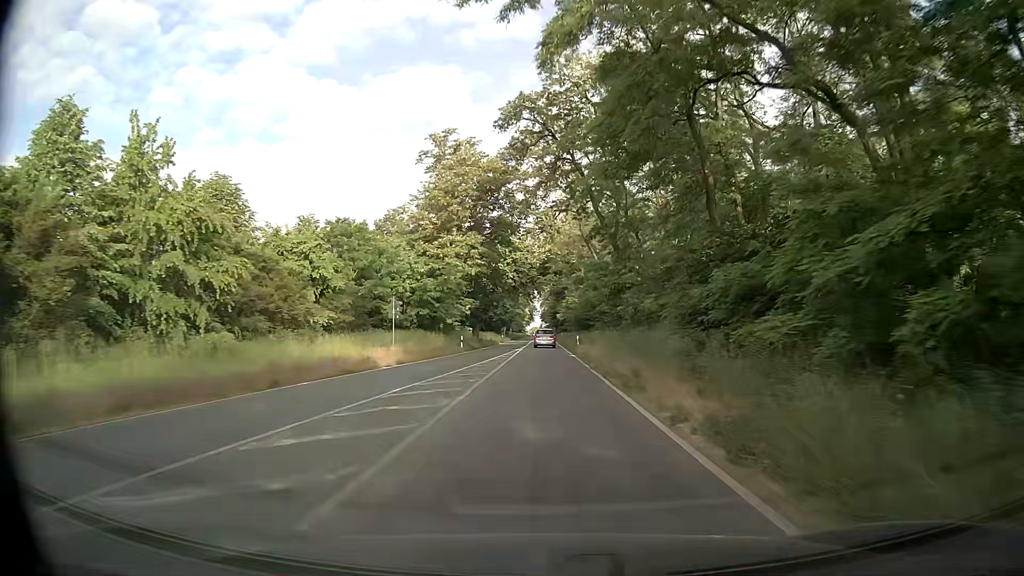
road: primary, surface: asphalt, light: Day
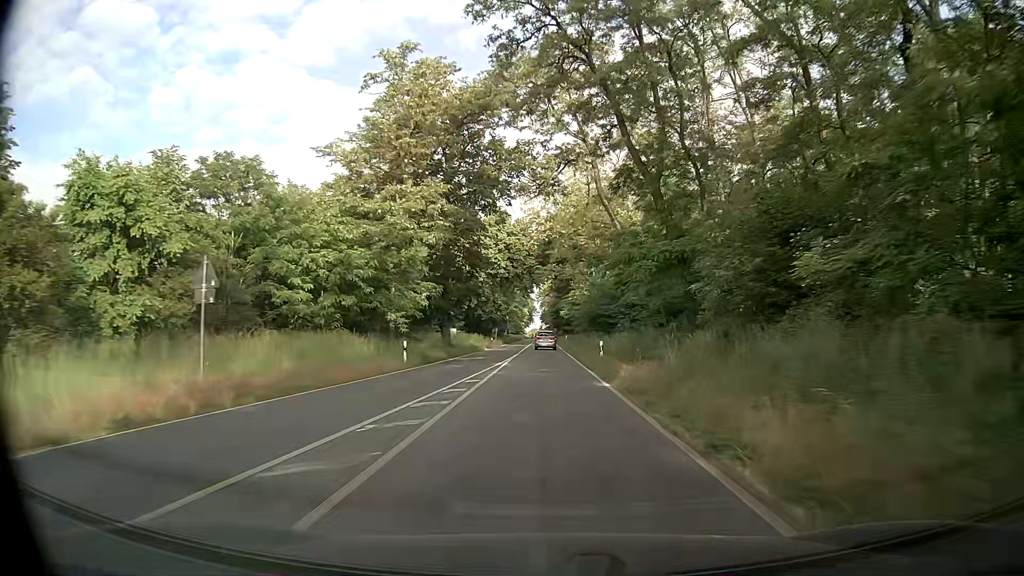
(0.0, +20.2) m; 0°
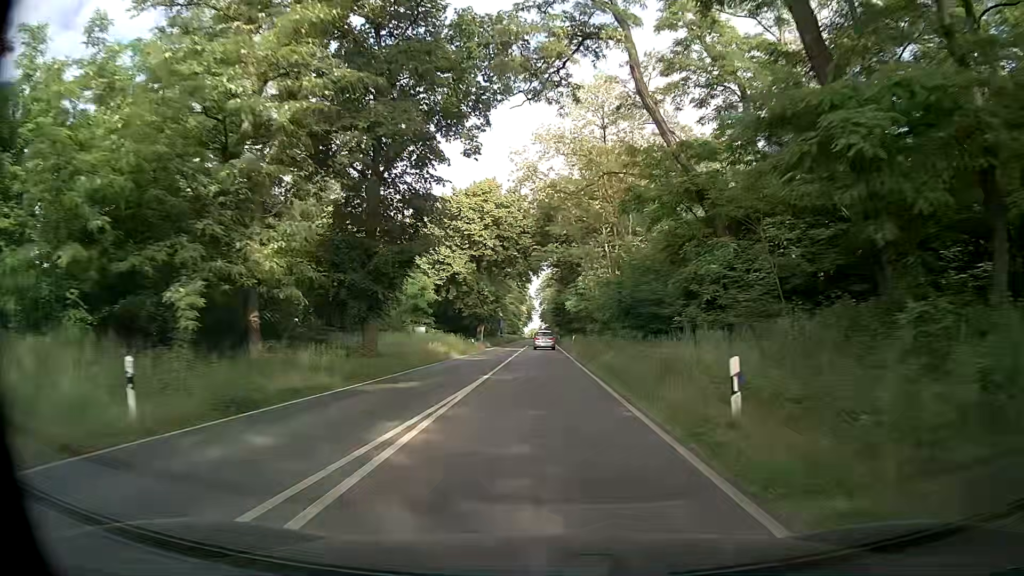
(+0.1, +20.4) m; +1°
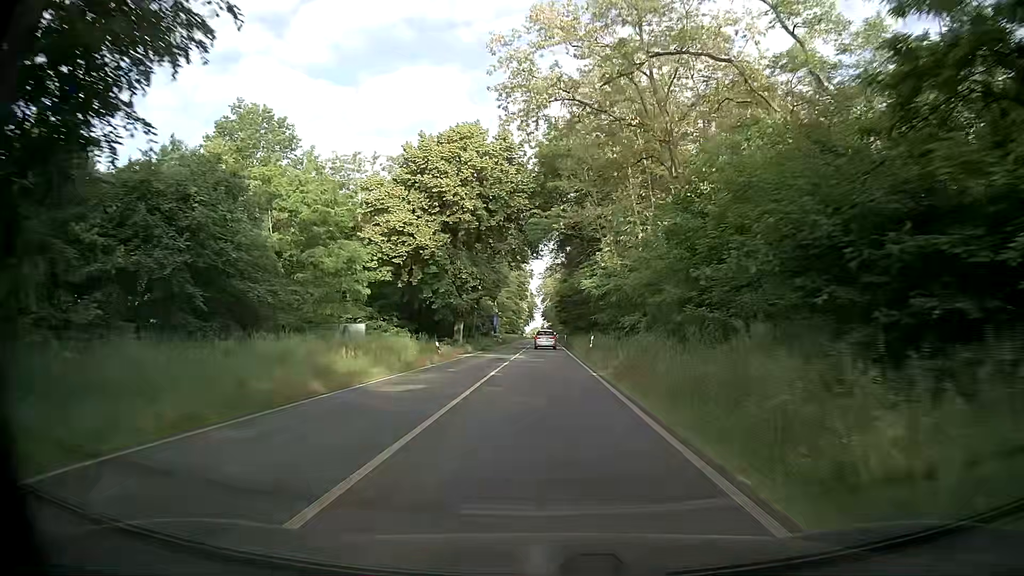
(-0.1, +20.6) m; 0°
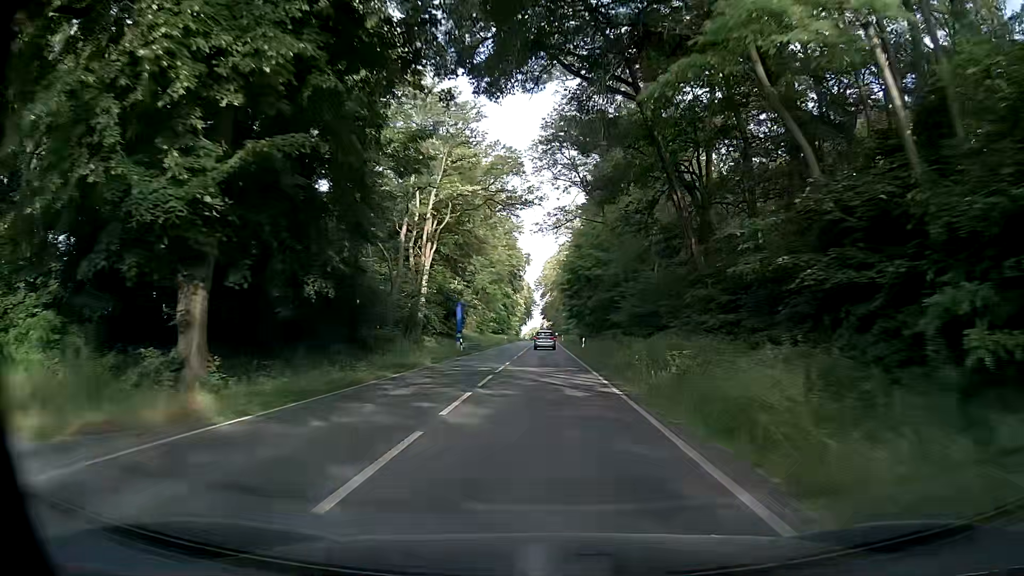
(-0.6, +41.6) m; -2°
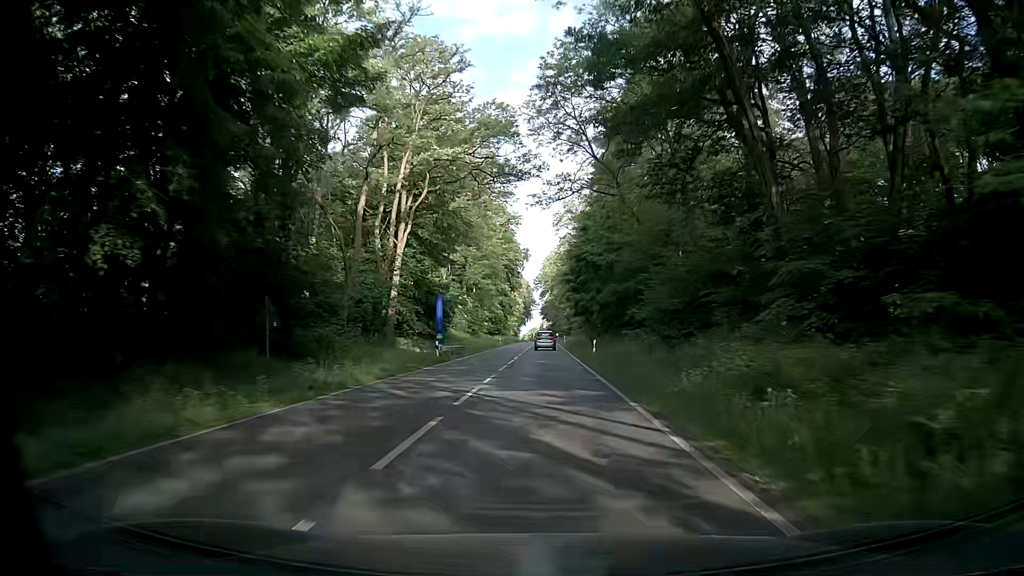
(+0.2, +10.5) m; +1°
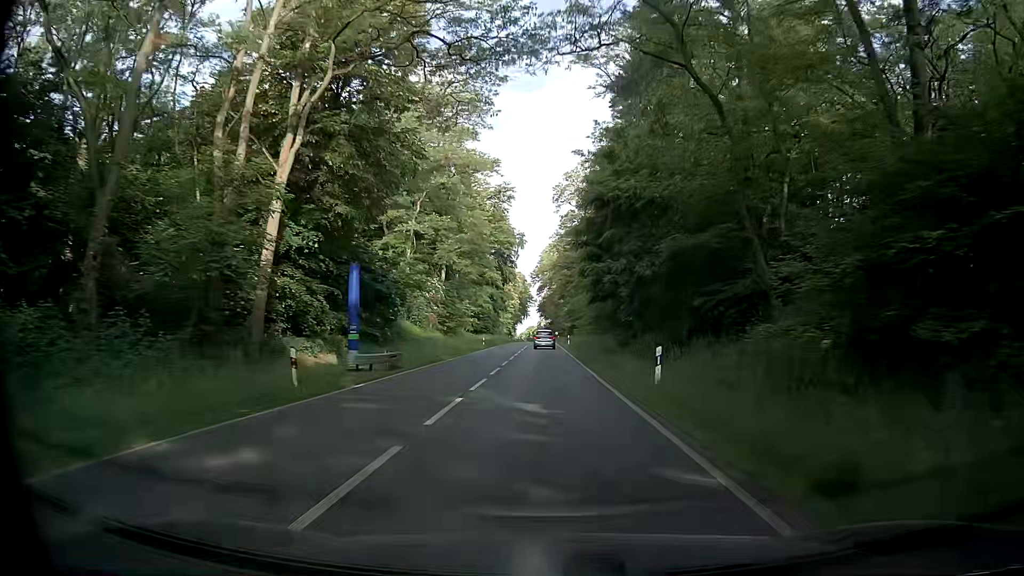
(-0.1, +21.1) m; 0°
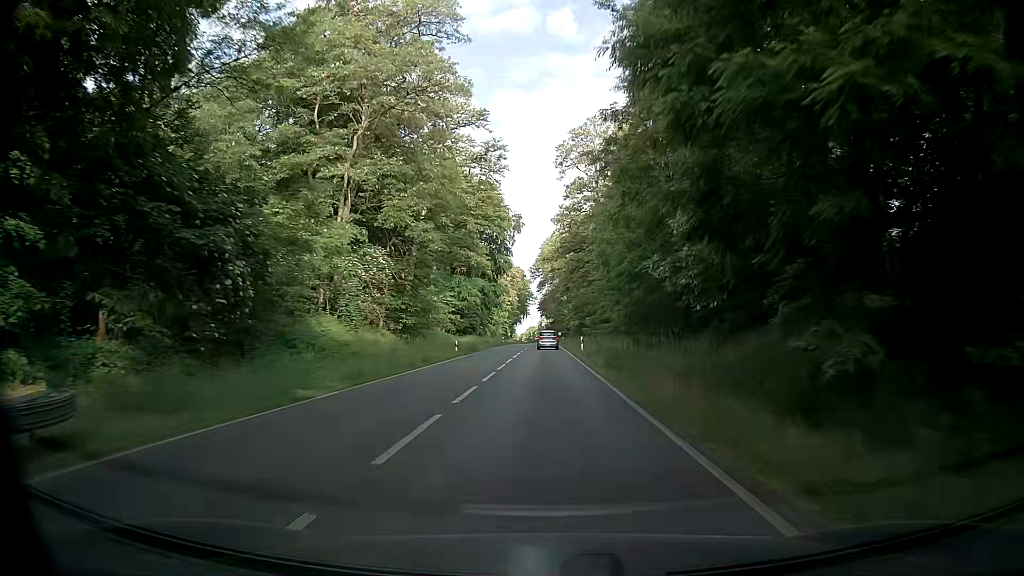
(-0.3, +21.2) m; -1°
(0, +10) (0, +20) (0, +30) (+1, +40) (+1, +50) (+1, +60) (+1, +70) (+1, +80) (+1, +90) (+1, +100) m
